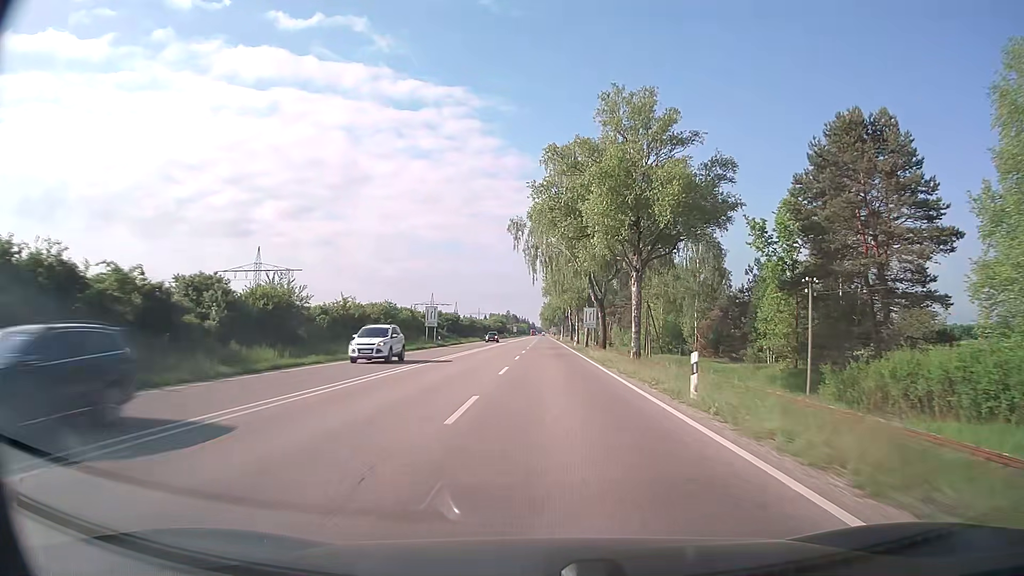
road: trunk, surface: asphalt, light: Day
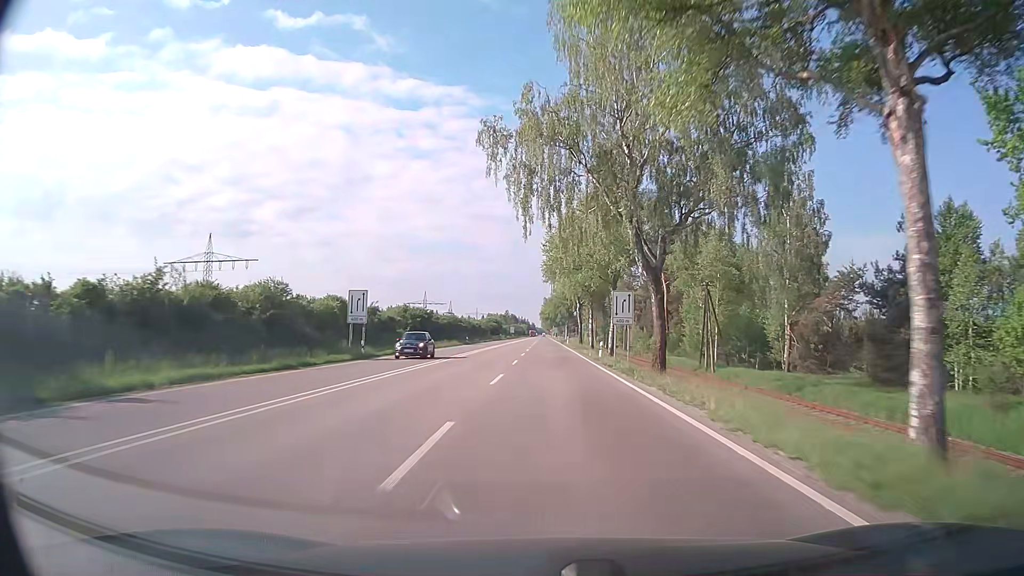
(-0.1, +28.0) m; 0°
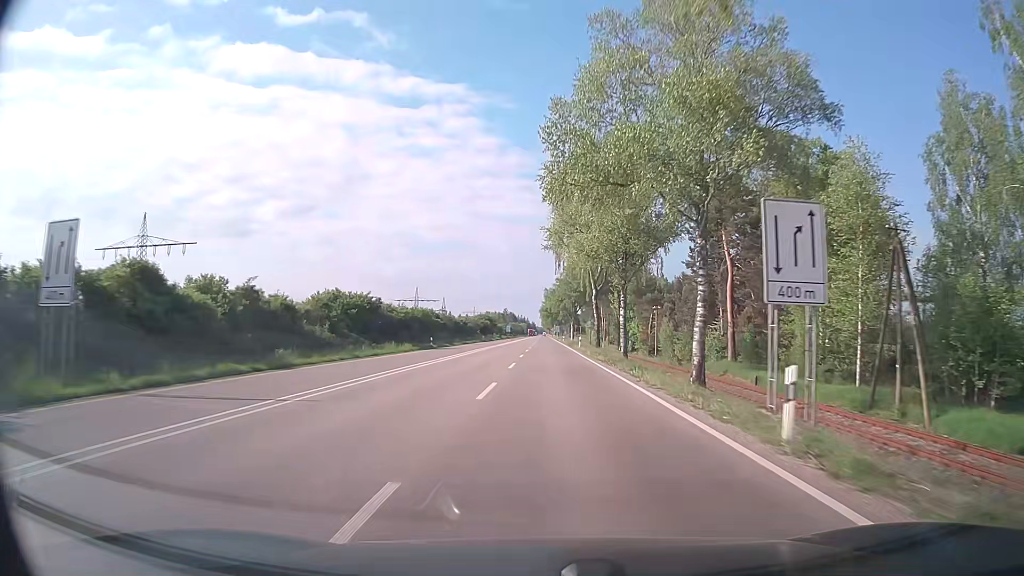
(0.0, +28.1) m; 0°
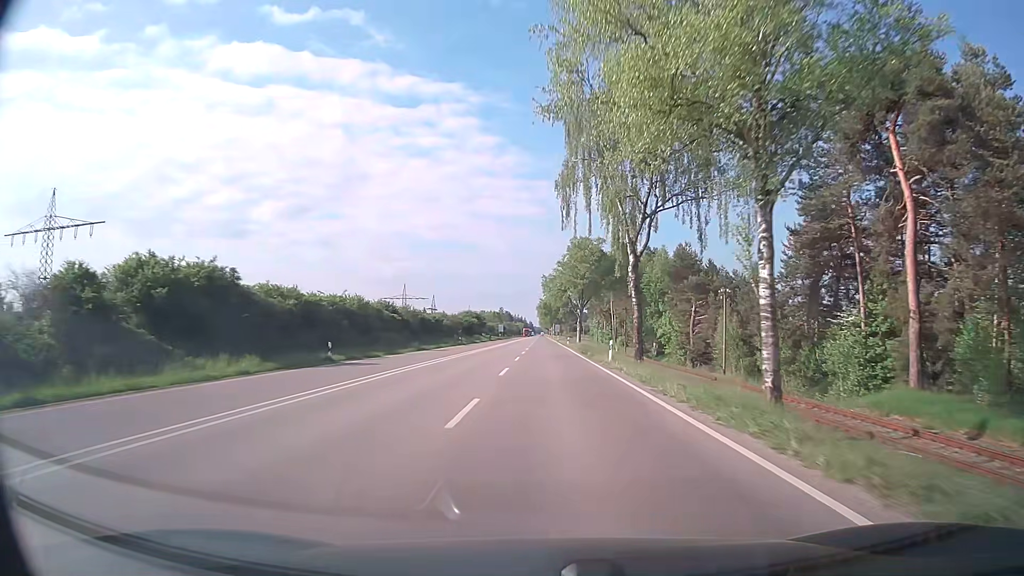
(0.0, +28.2) m; 0°
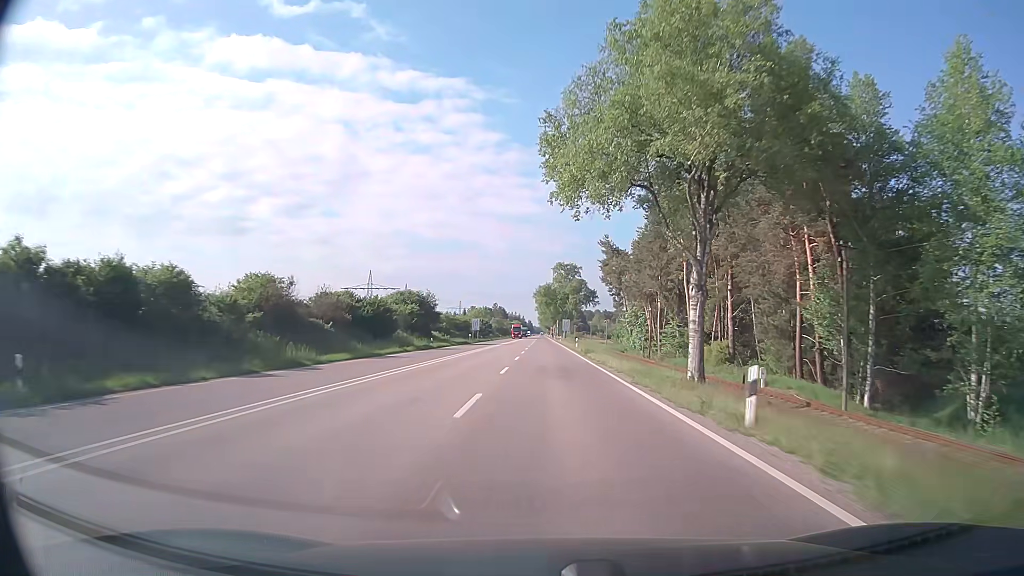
(+0.1, +70.9) m; 0°
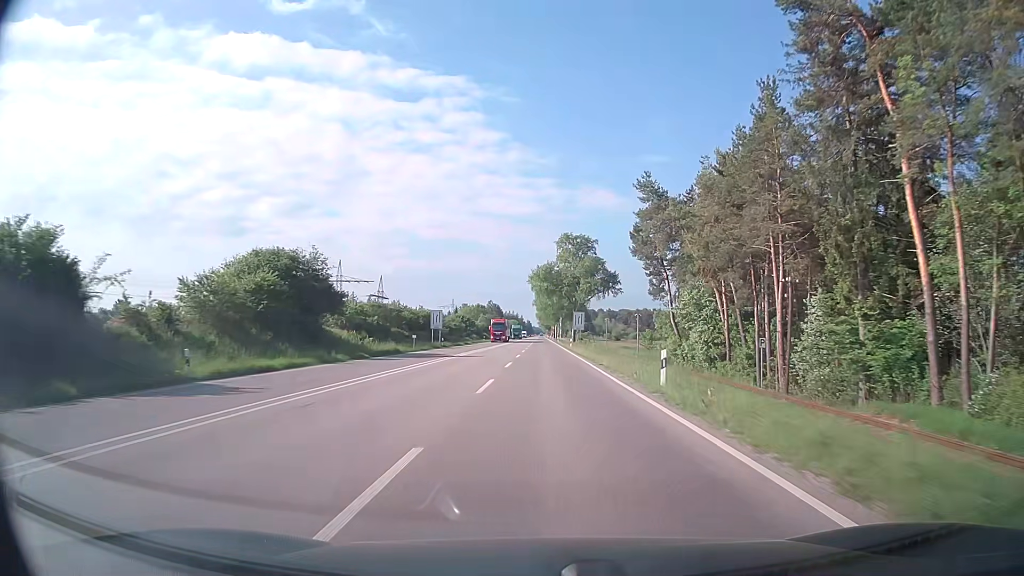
(-0.1, +42.8) m; 0°
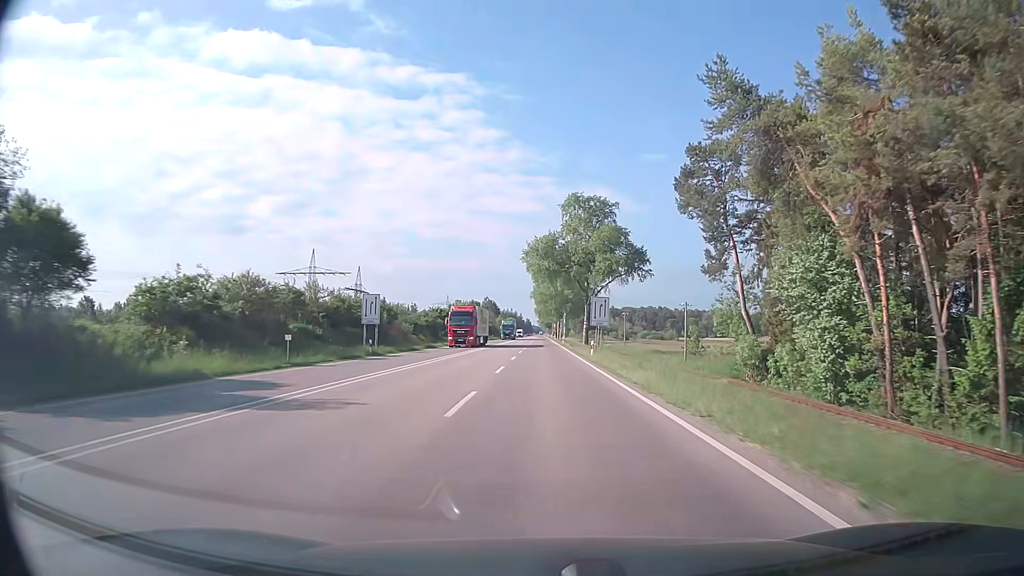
(0.0, +28.6) m; 0°
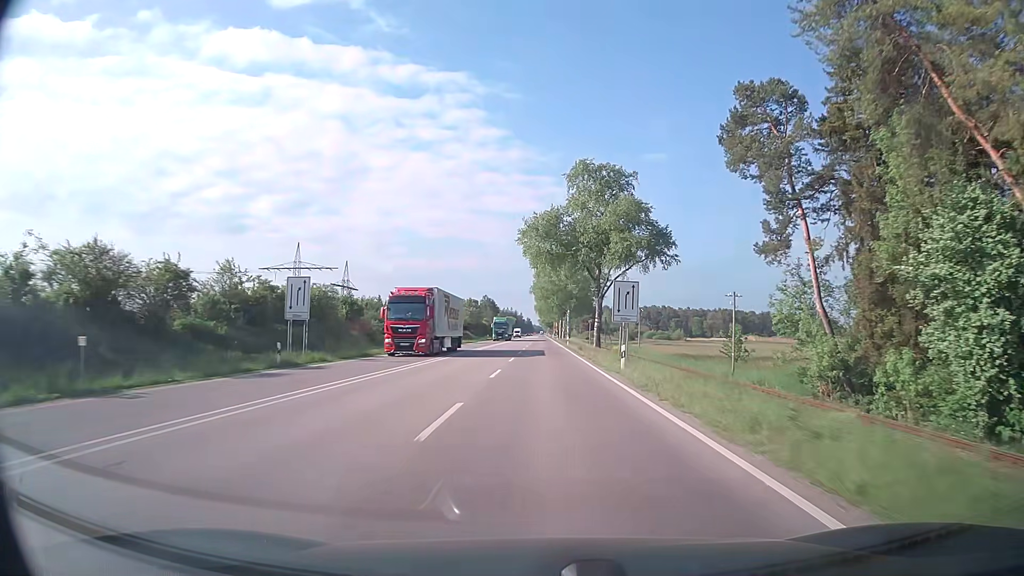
(0.0, +14.3) m; 0°
(0, +10) (0, +20) (0, +30) (0, +40) (0, +50) (0, +60) (0, +70) (0, +80) (0, +90) (-1, +100) m
